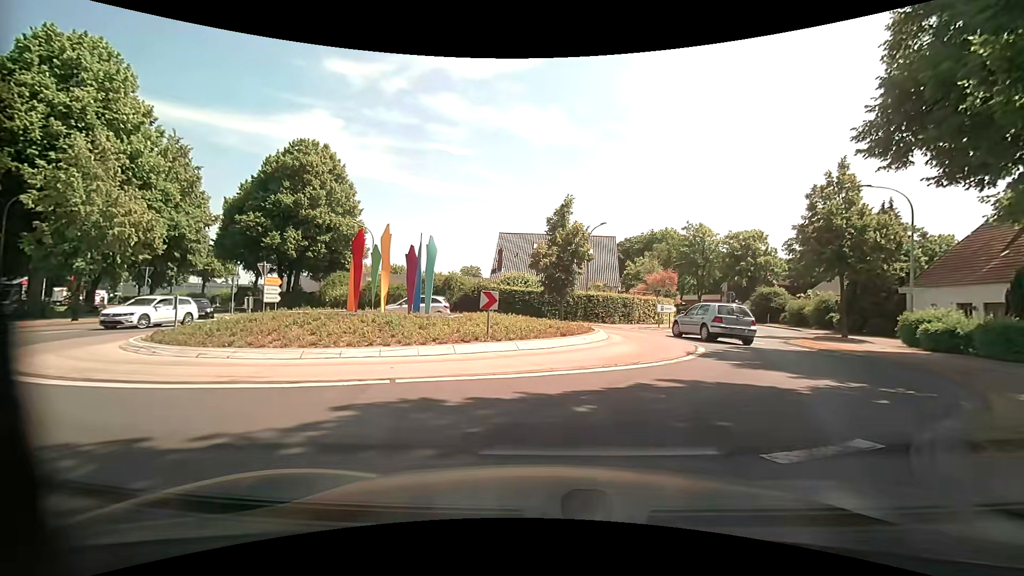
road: primary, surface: asphalt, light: Day
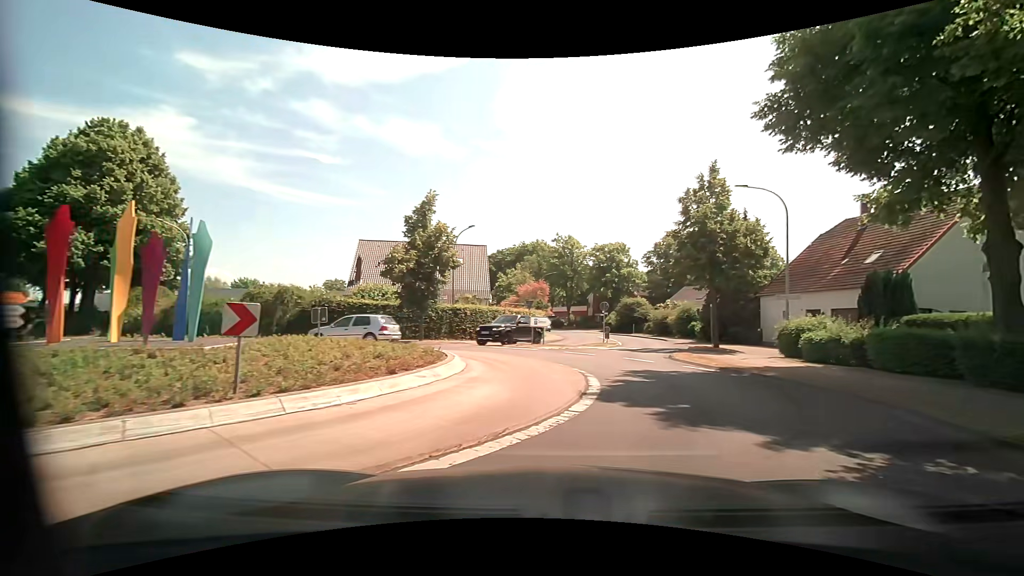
(+0.6, +5.4) m; +14°
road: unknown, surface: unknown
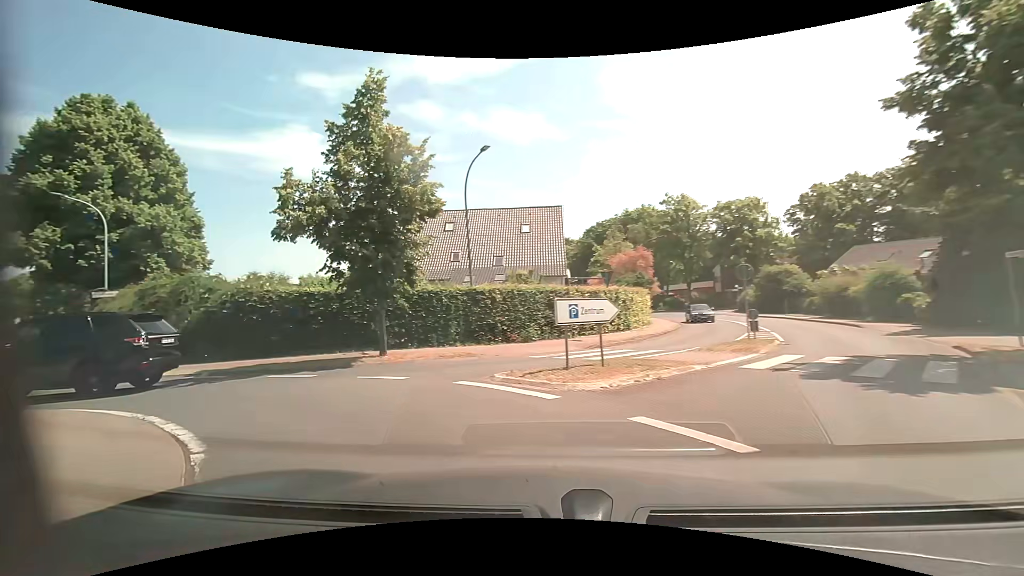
(+2.2, +15.1) m; -11°
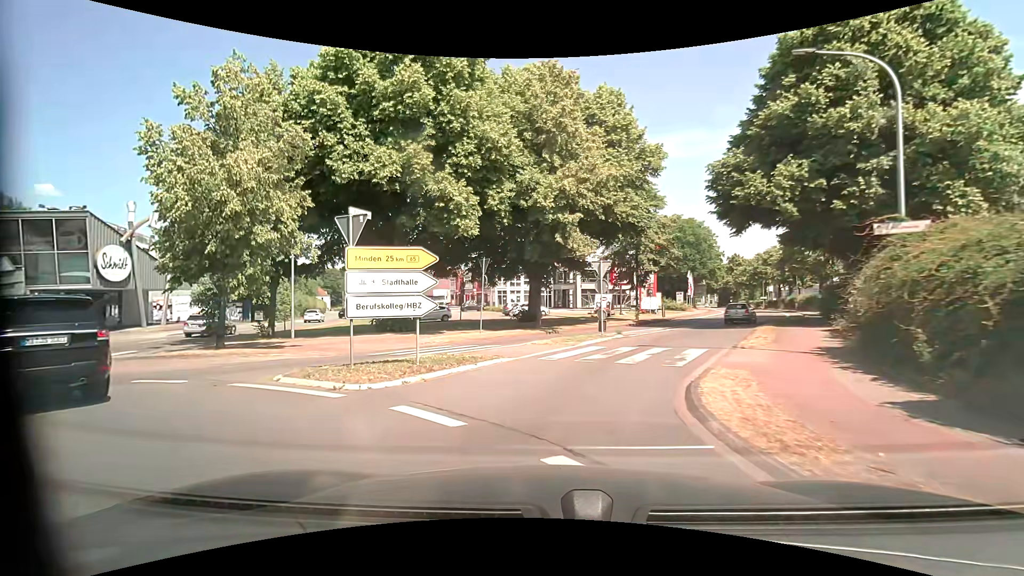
(-10.2, +12.3) m; -74°
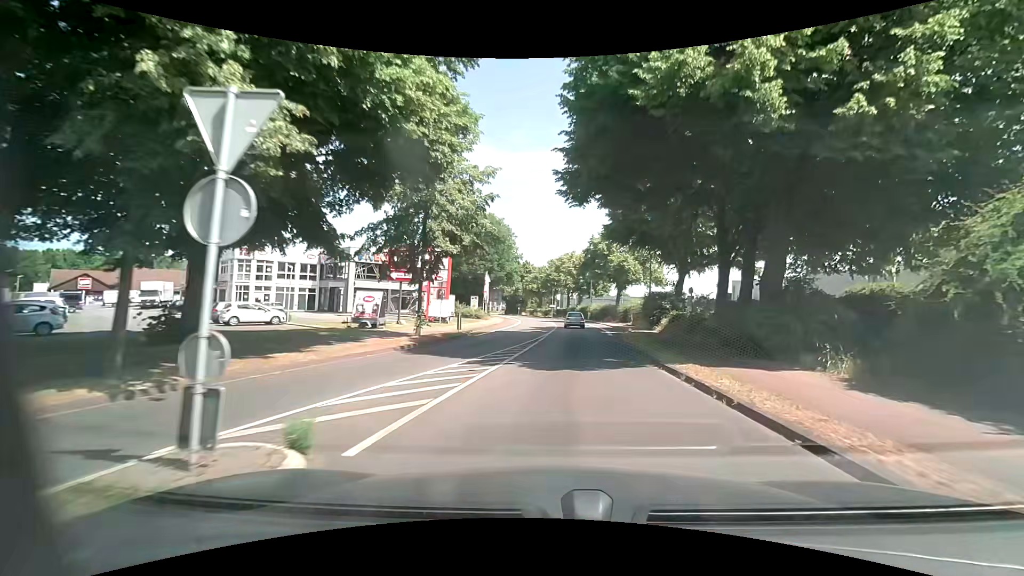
(+2.6, +17.3) m; +23°
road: primary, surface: asphalt
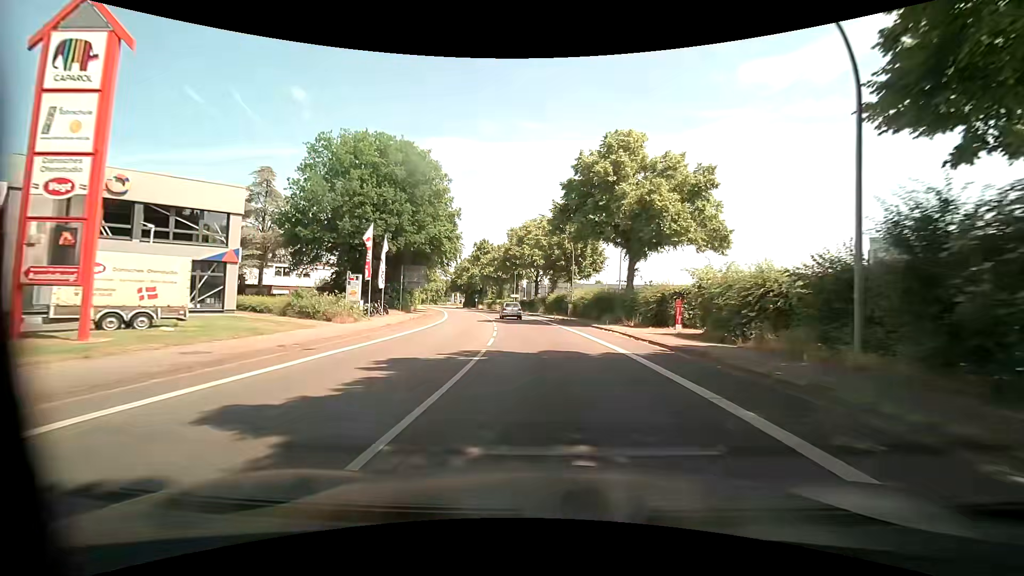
(+2.1, +34.4) m; +4°
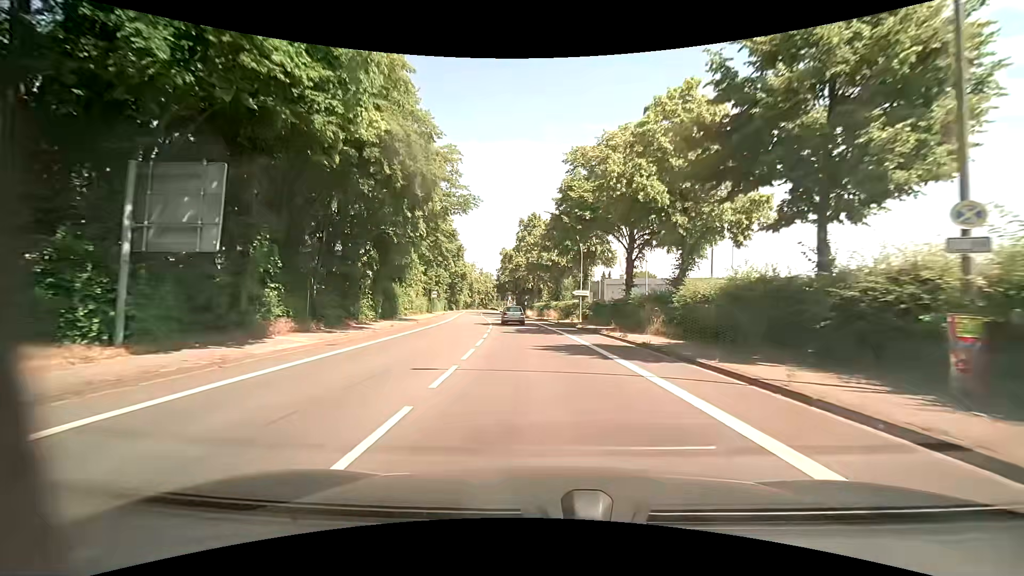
(-2.3, +39.4) m; -8°
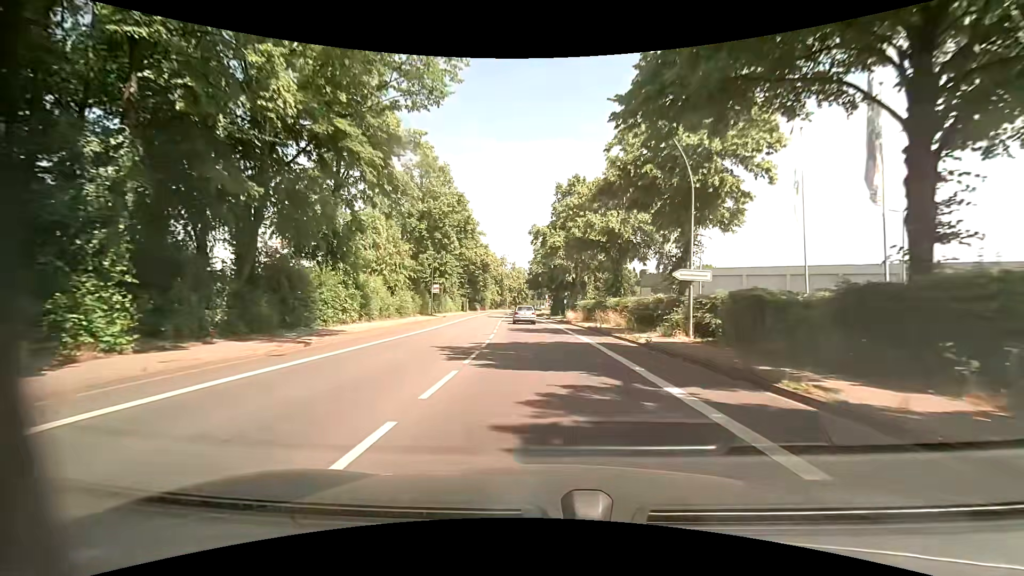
(-0.7, +23.5) m; -5°
(0, +10) (0, +20) (-1, +30) (-1, +40) (-2, +50) (-2, +60) (-3, +70) (-3, +80) (-3, +90) (-4, +100) m
